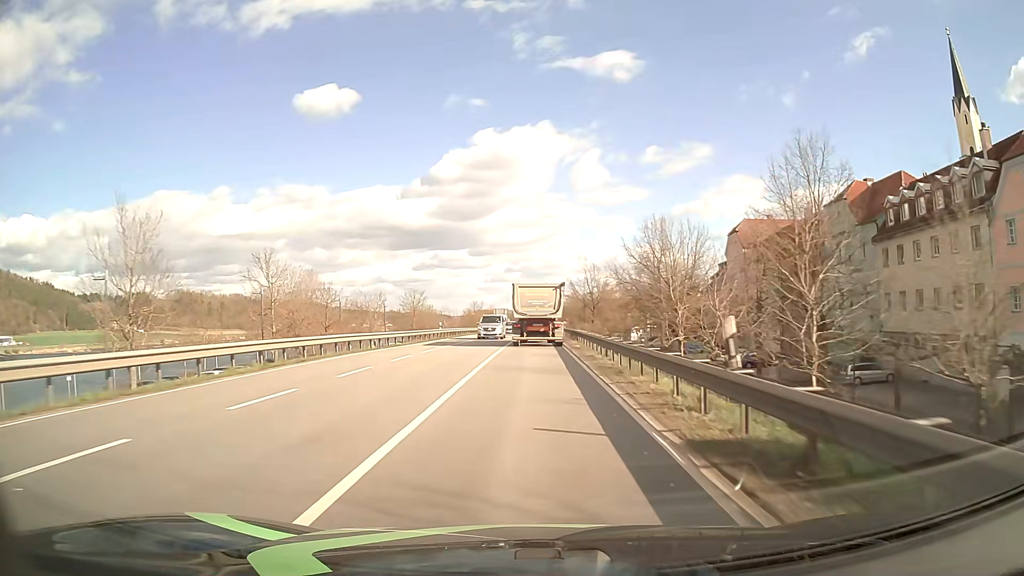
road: primary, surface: asphalt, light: Day
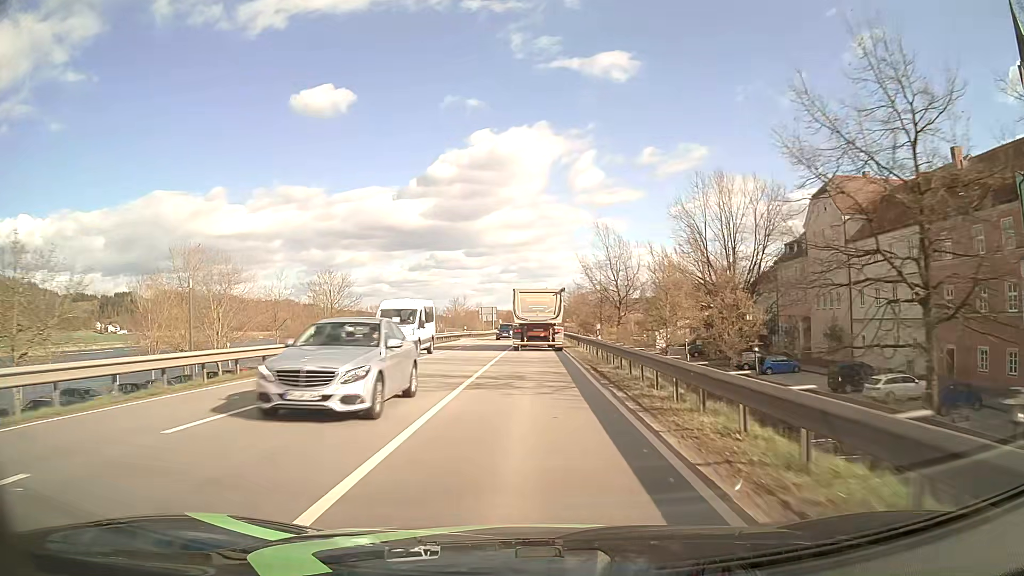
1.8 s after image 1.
(+0.1, +31.9) m; 0°
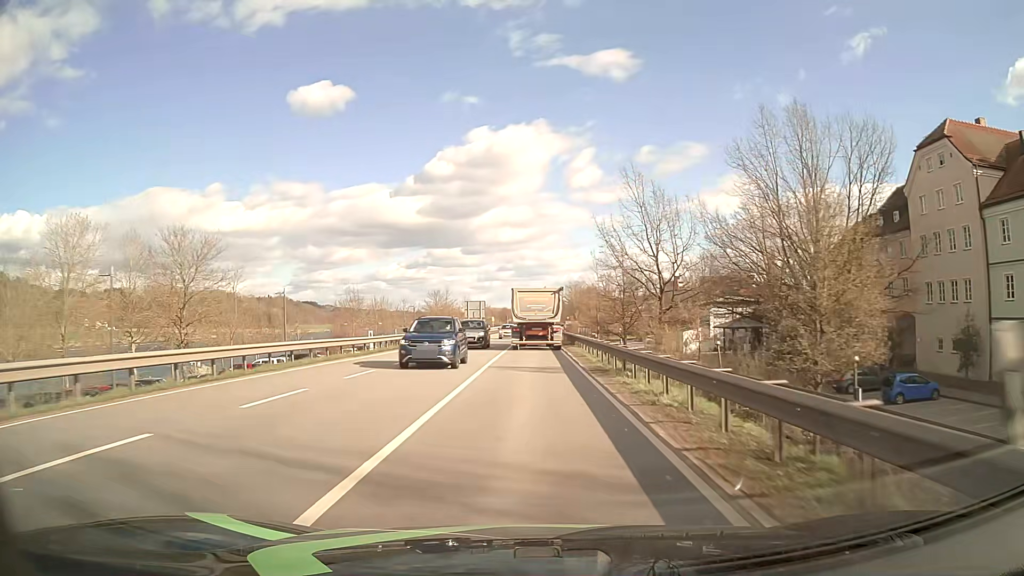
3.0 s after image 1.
(+0.1, +21.4) m; 0°
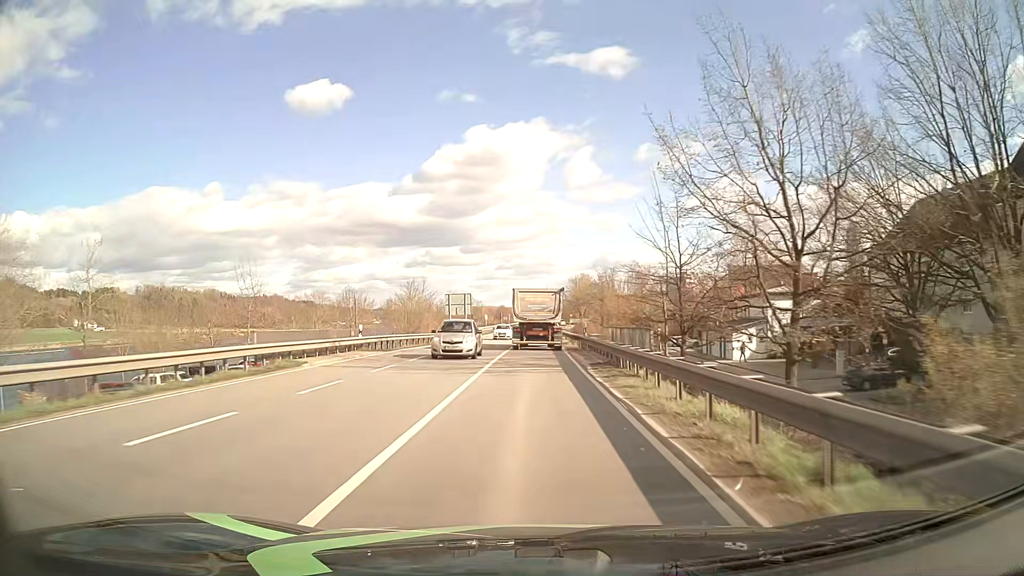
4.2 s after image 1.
(0.0, +21.5) m; 0°
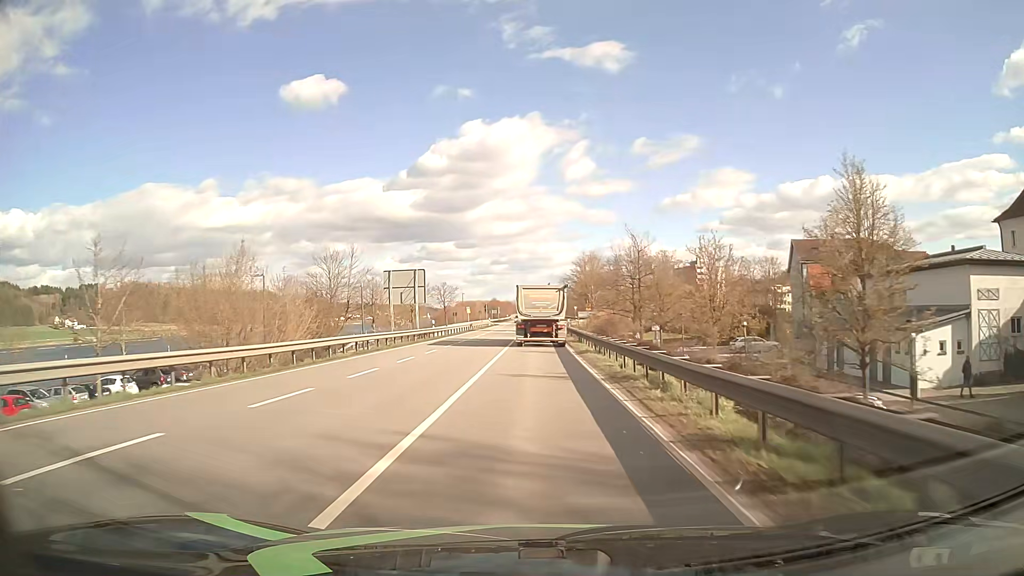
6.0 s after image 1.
(+0.1, +32.3) m; +1°
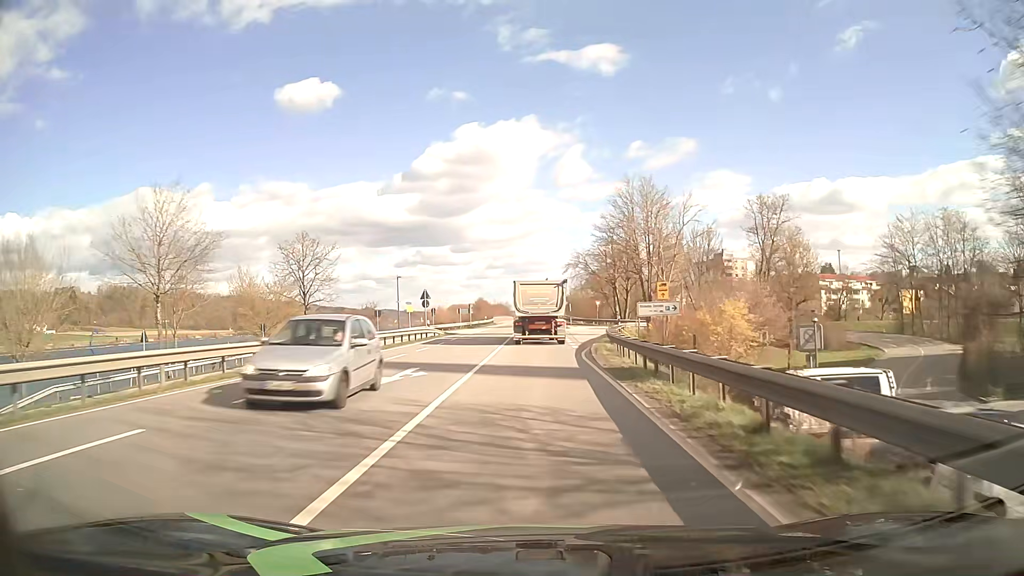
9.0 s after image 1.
(+0.3, +53.8) m; 0°
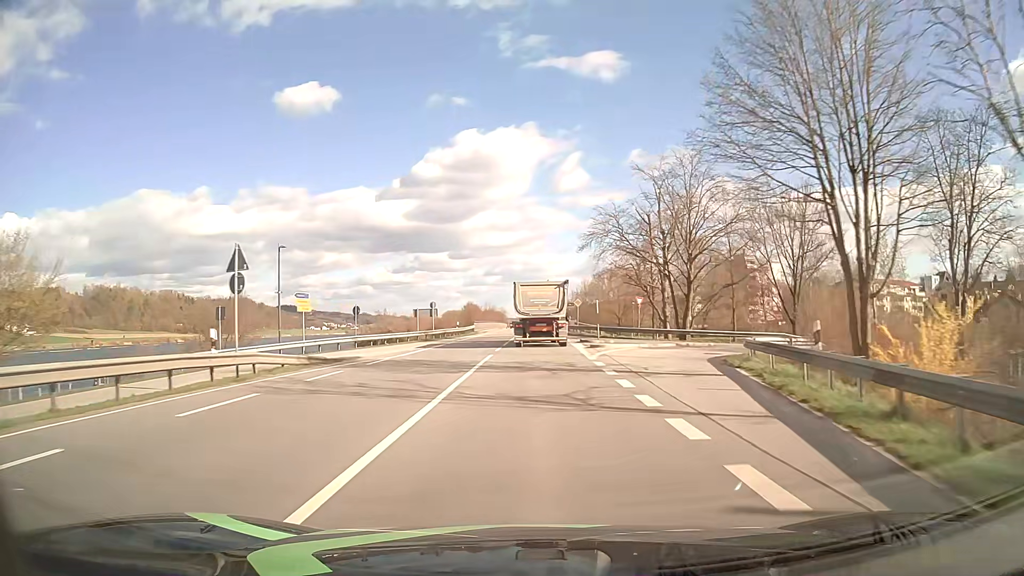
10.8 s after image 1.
(+0.1, +31.5) m; 0°
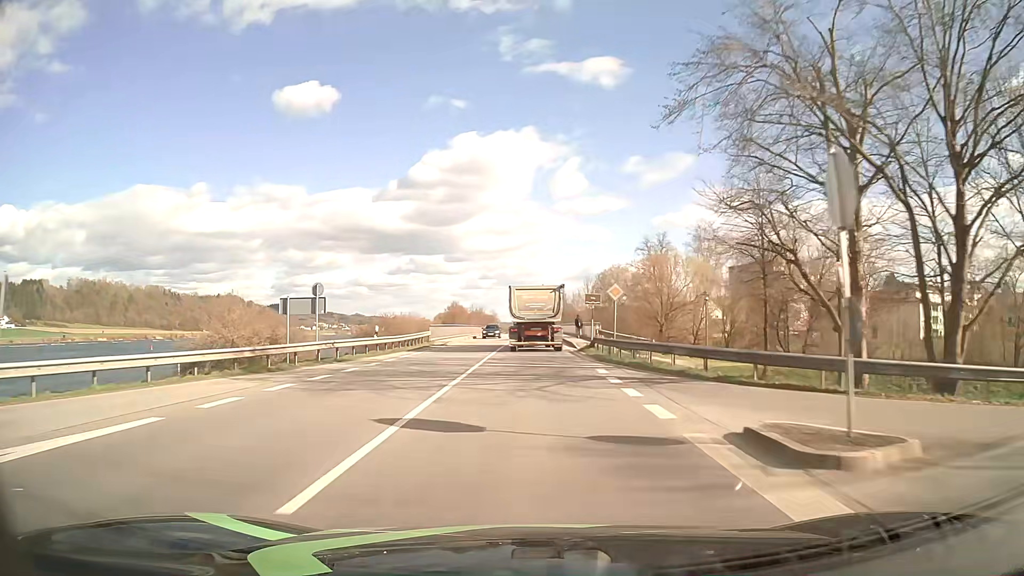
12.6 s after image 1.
(+0.2, +30.7) m; +1°
(0, +10) (0, +20) (0, +30) (0, +40) (0, +50) (0, +60) (0, +70) (0, +80) (0, +90) (0, +100) m
